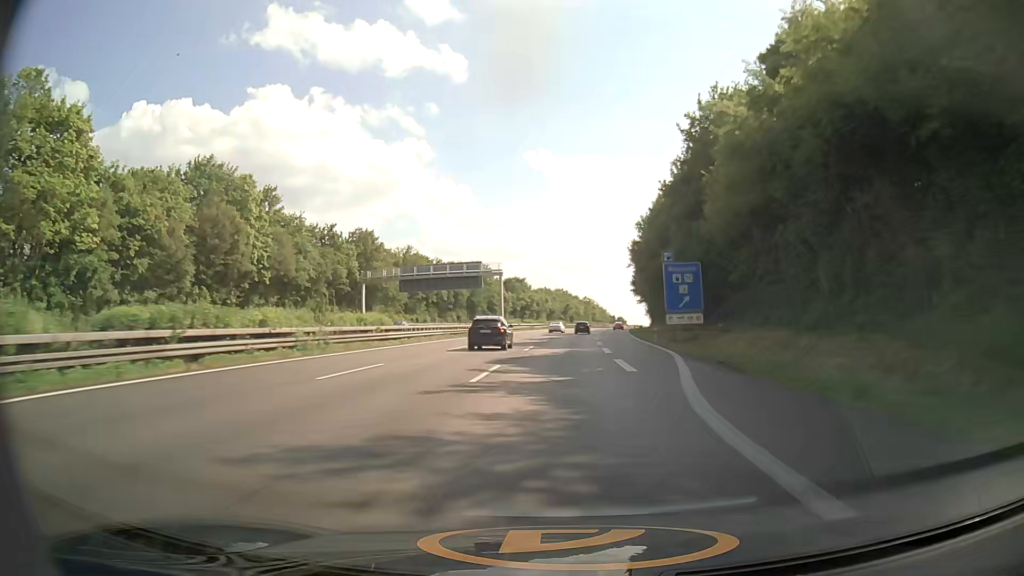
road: motorway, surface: asphalt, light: Day
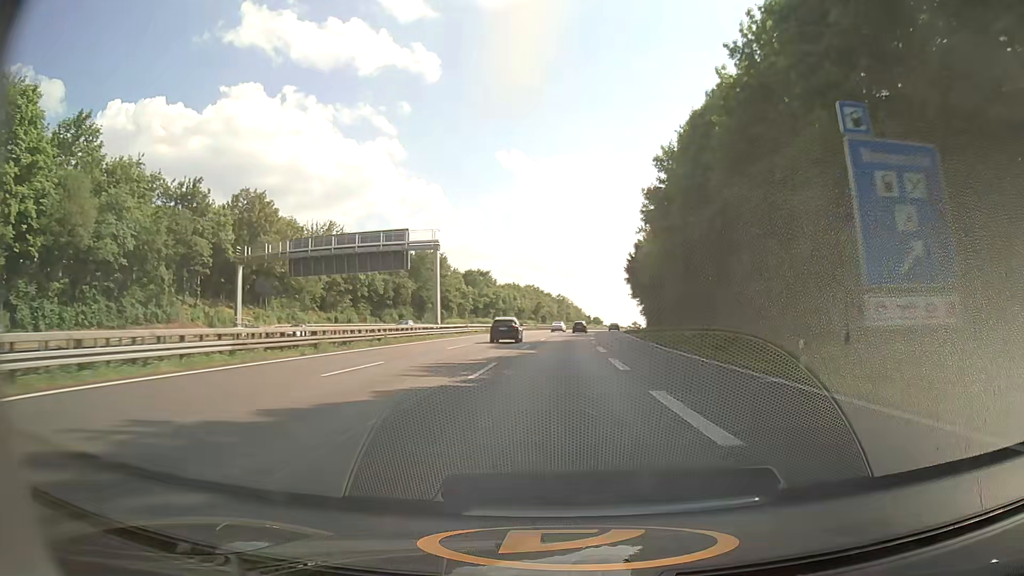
(+0.7, +34.9) m; +2°
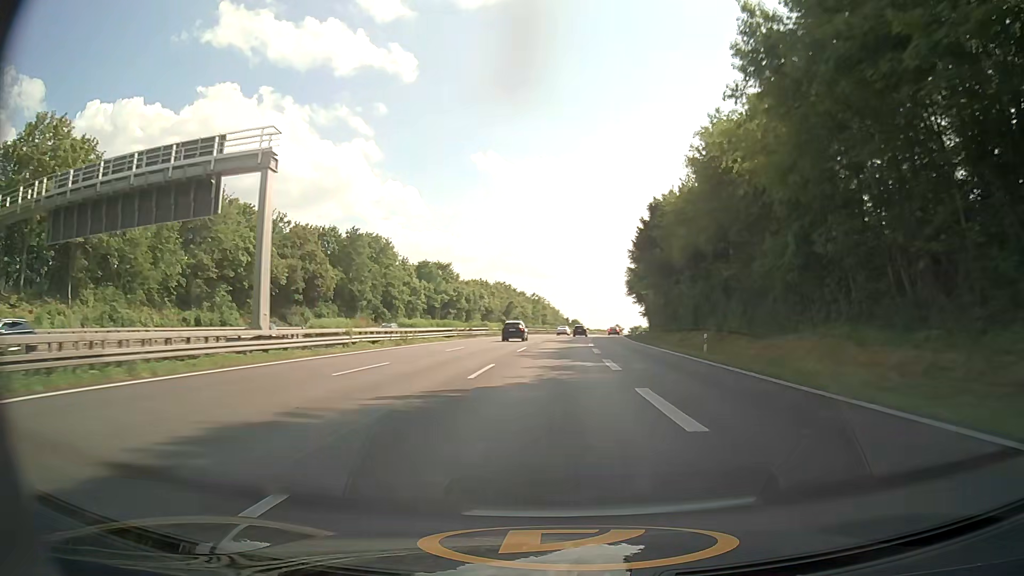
(+0.7, +35.0) m; +2°
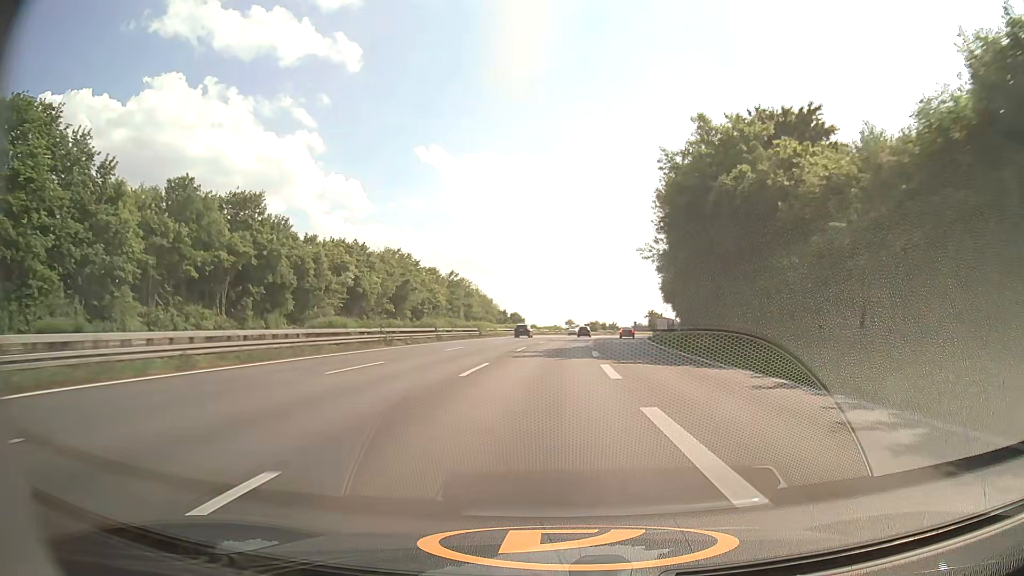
(+3.7, +87.6) m; +5°
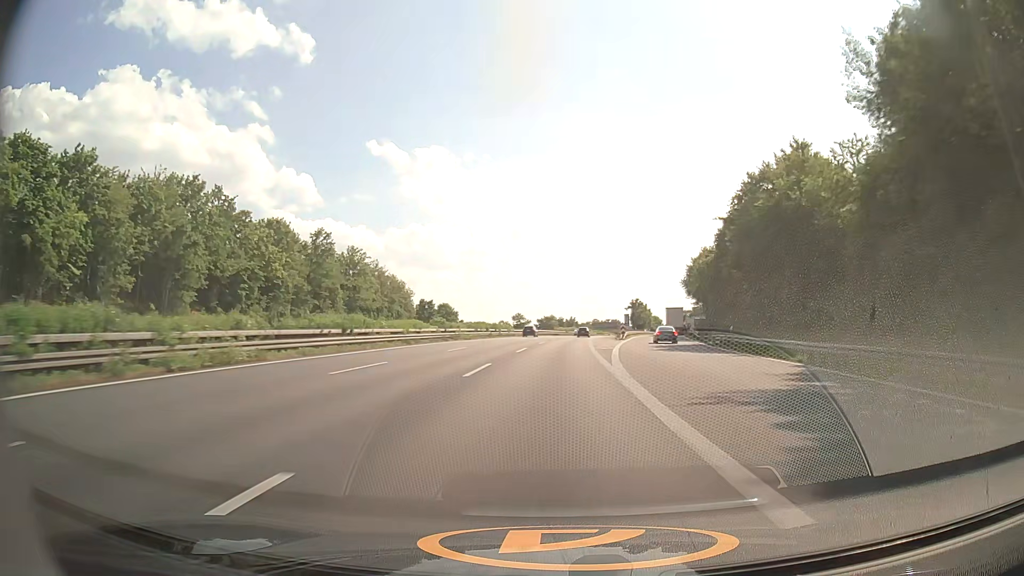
(+2.4, +70.4) m; +4°
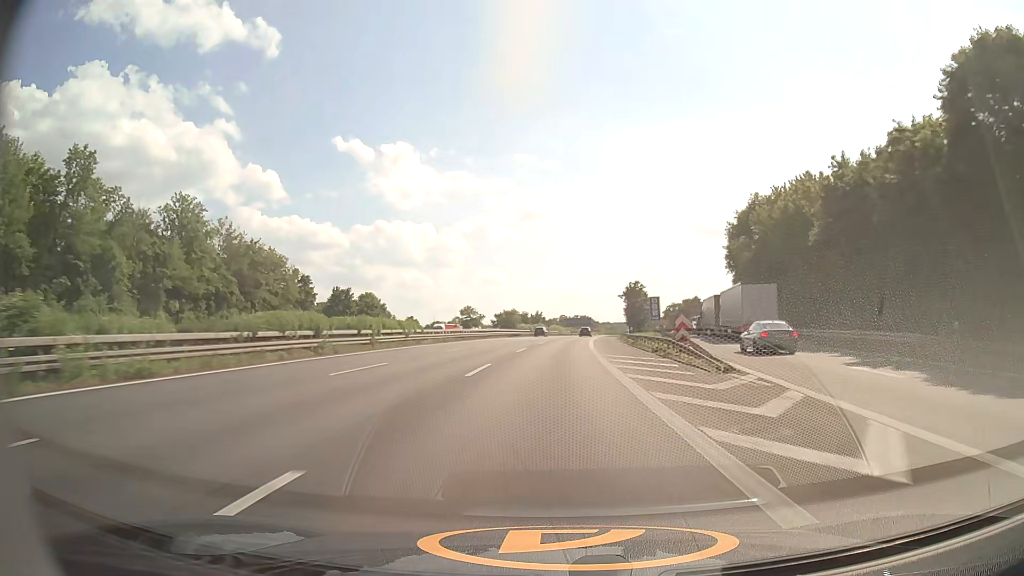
(+1.3, +52.9) m; +3°
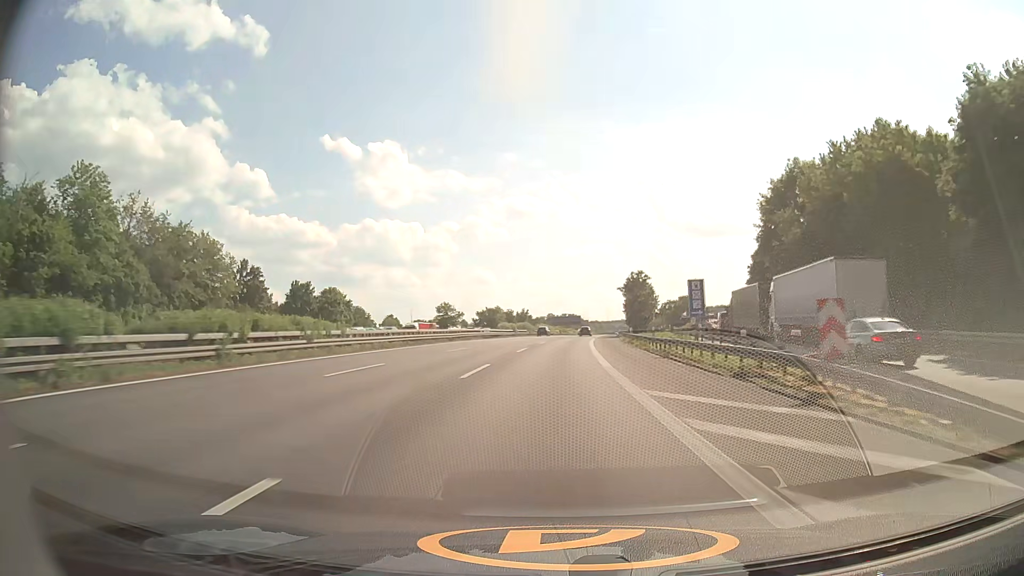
(+0.2, +17.7) m; +1°
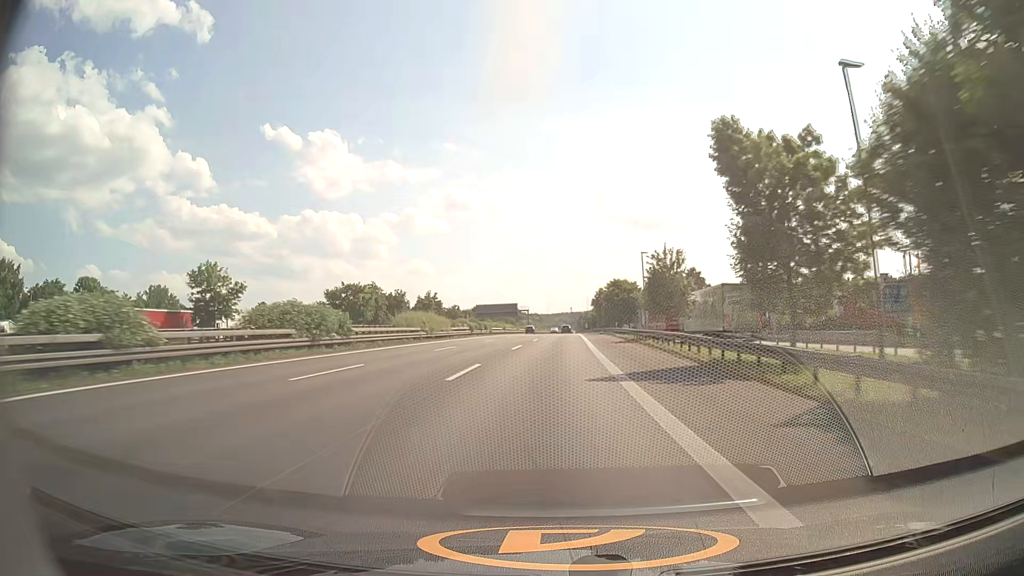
(+4.2, +89.4) m; +5°
(0, +10) (0, +20) (0, +30) (0, +40) (+1, +50) (+1, +60) (+1, +70) (+2, +80) (+2, +90) (+2, +100) m
